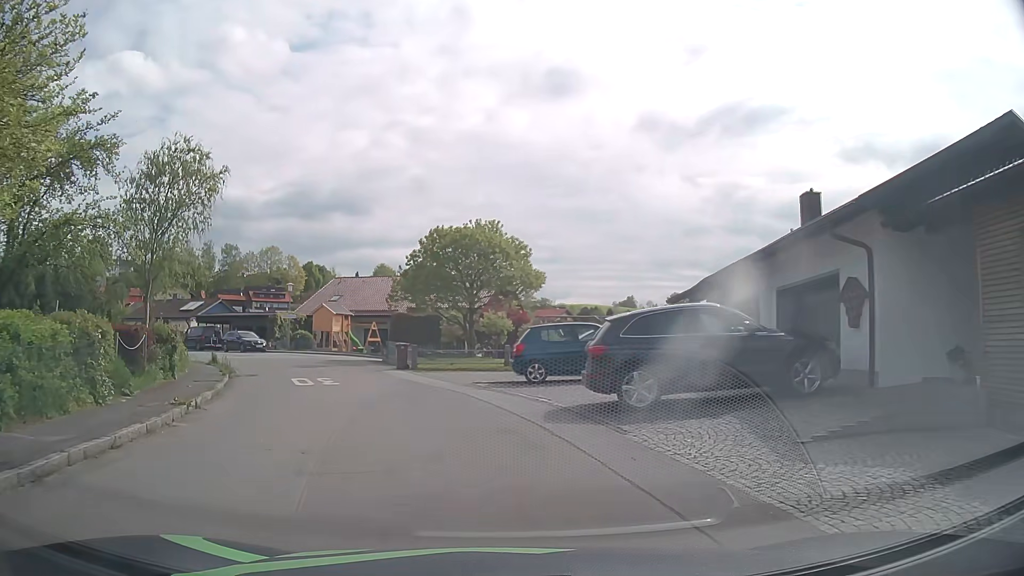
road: residential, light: Day
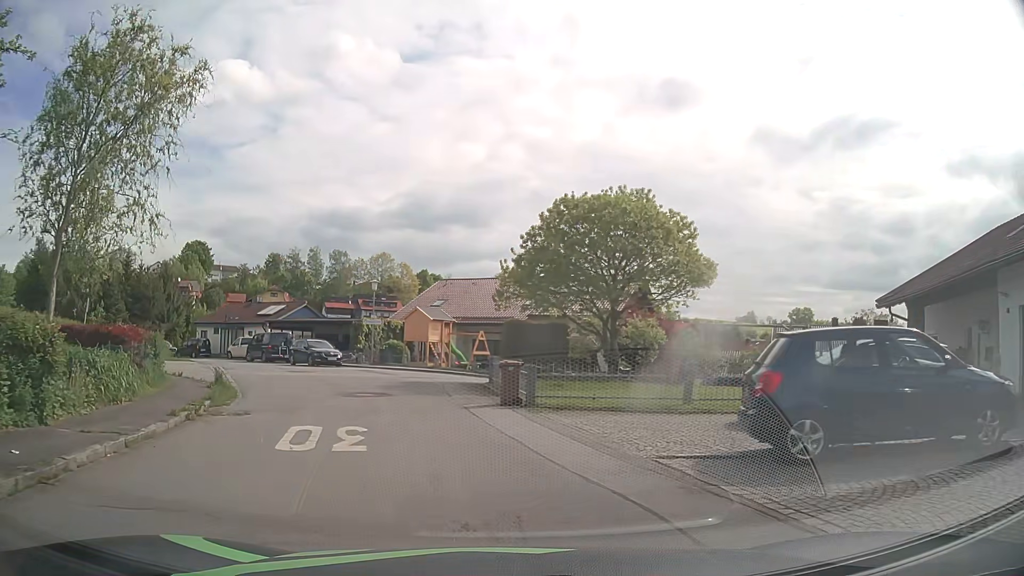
(-0.7, +9.8) m; -9°
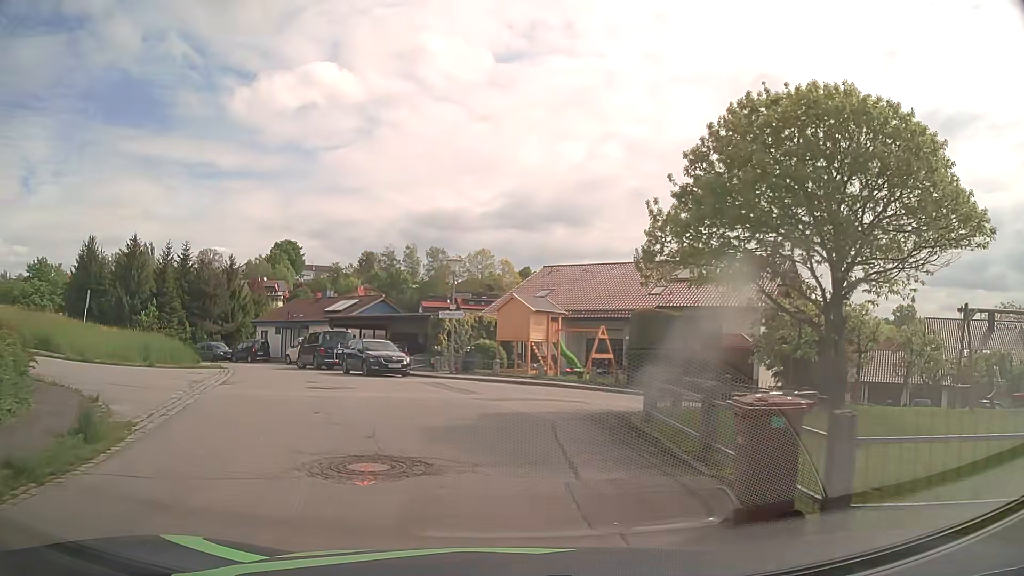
(-0.7, +9.8) m; -9°
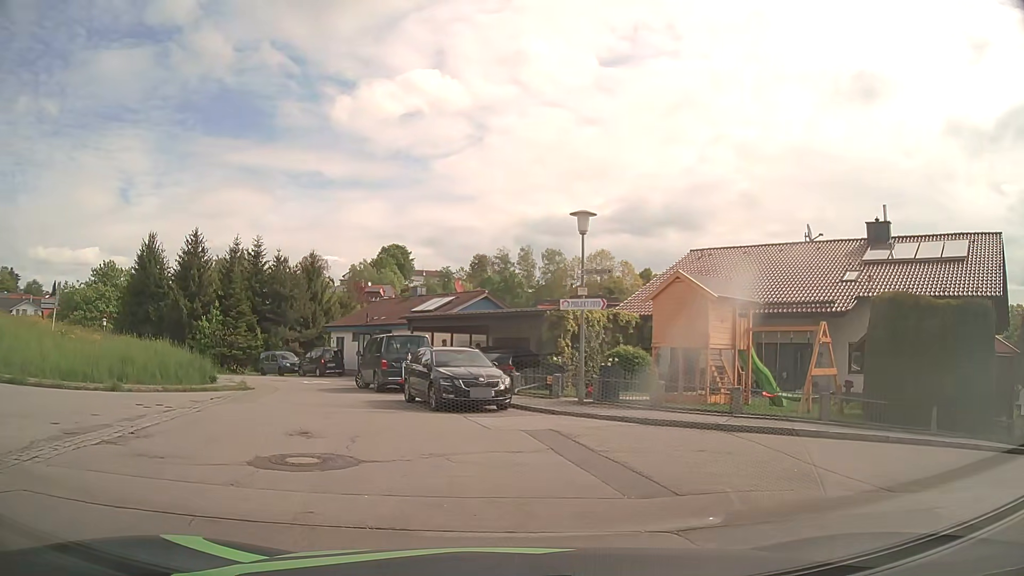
(-0.8, +10.4) m; -9°
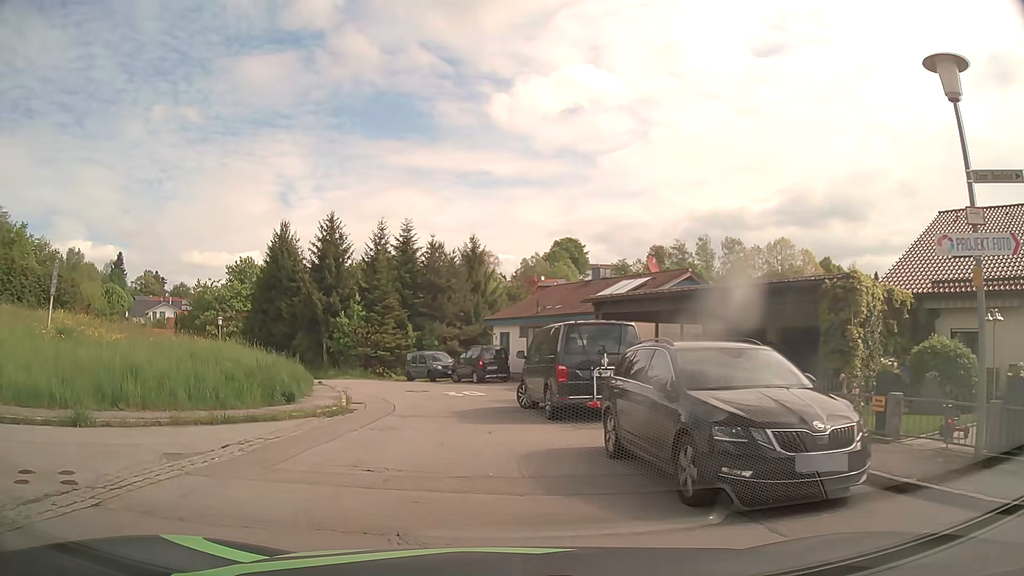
(-1.2, +9.2) m; -14°
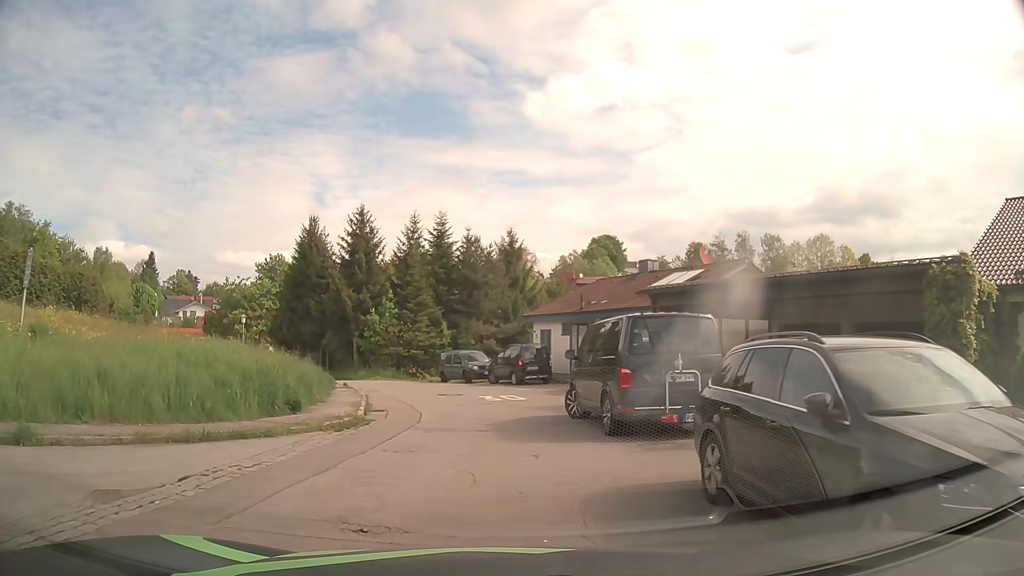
(-0.1, +2.6) m; -4°
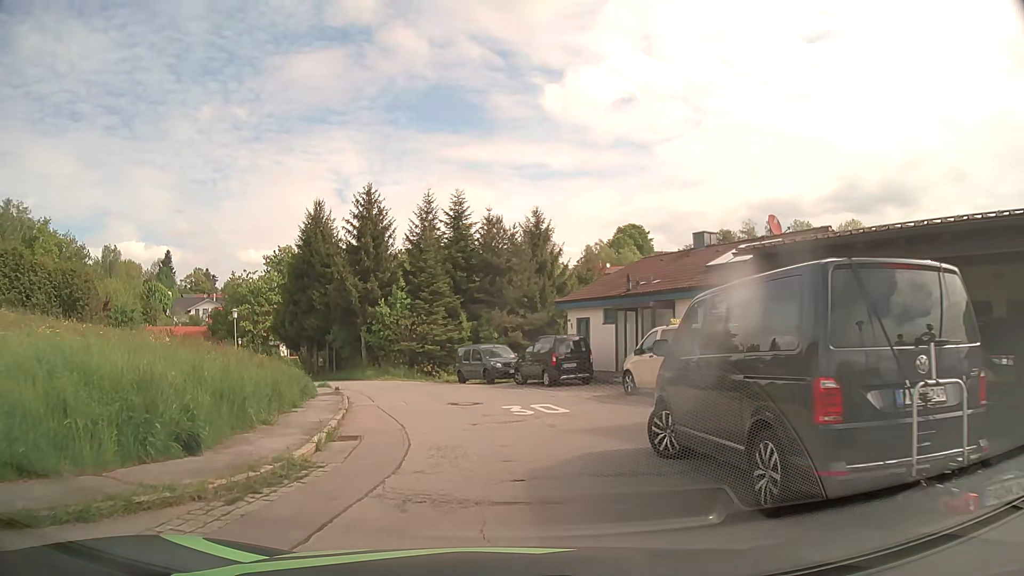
(-0.1, +5.9) m; -2°
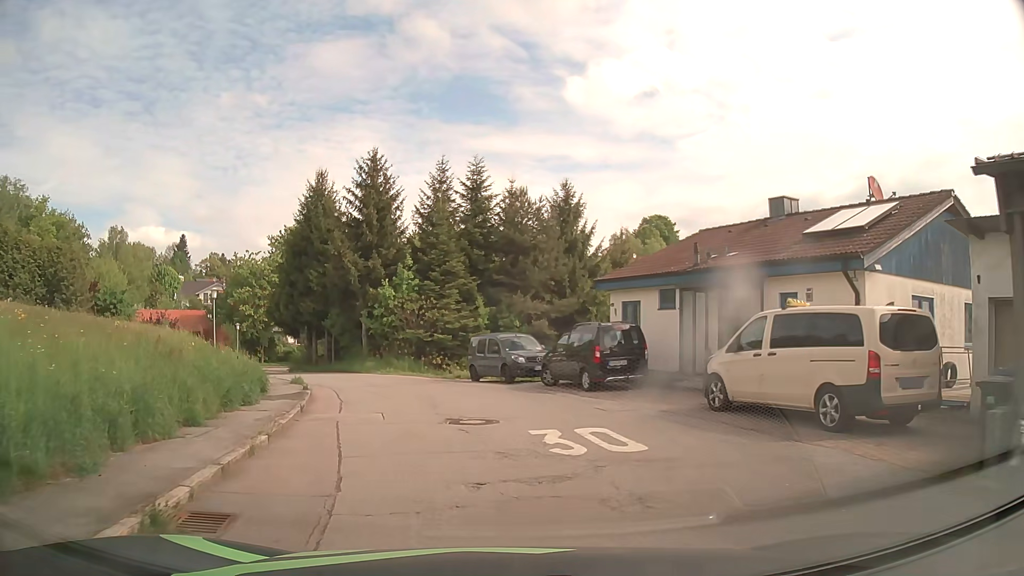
(-0.2, +6.3) m; -1°
(-1, +10) (-2, +20) (-6, +29) (-11, +38) (-17, +46) (-21, +55) (-22, +65) (-19, +74) (-13, +82) (-4, +88) m
